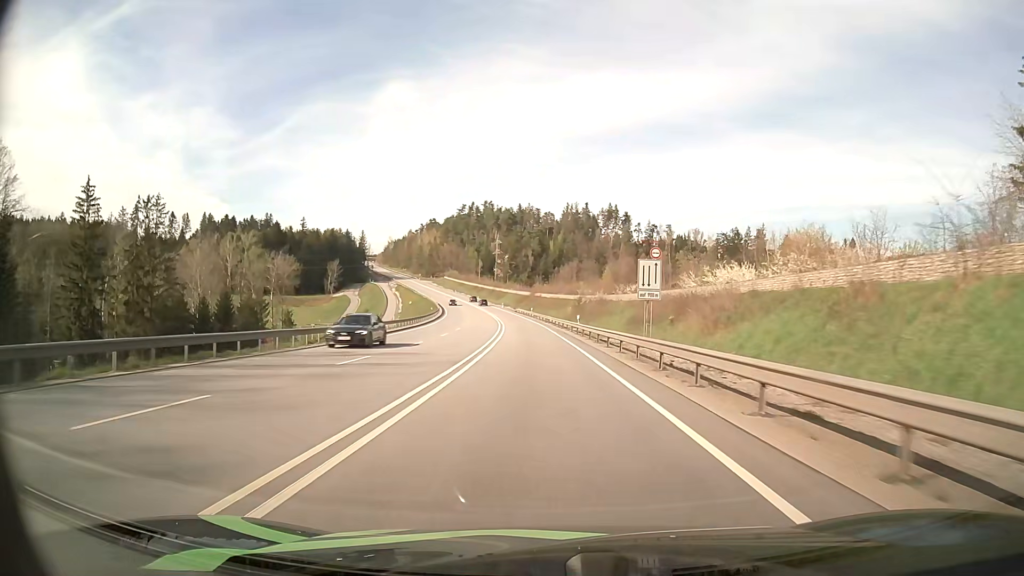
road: primary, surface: asphalt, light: Day
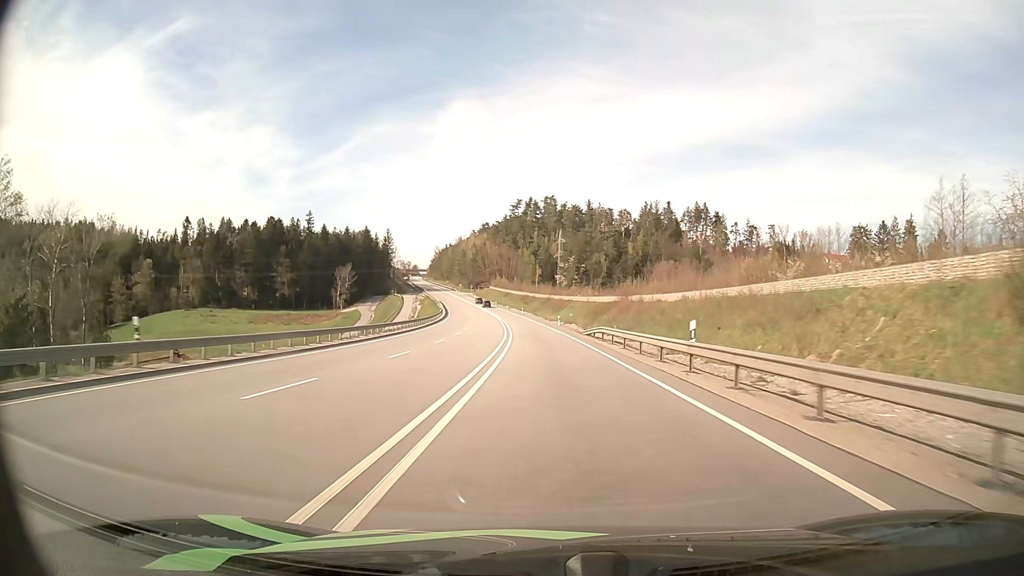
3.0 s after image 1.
(-4.5, +80.3) m; -6°
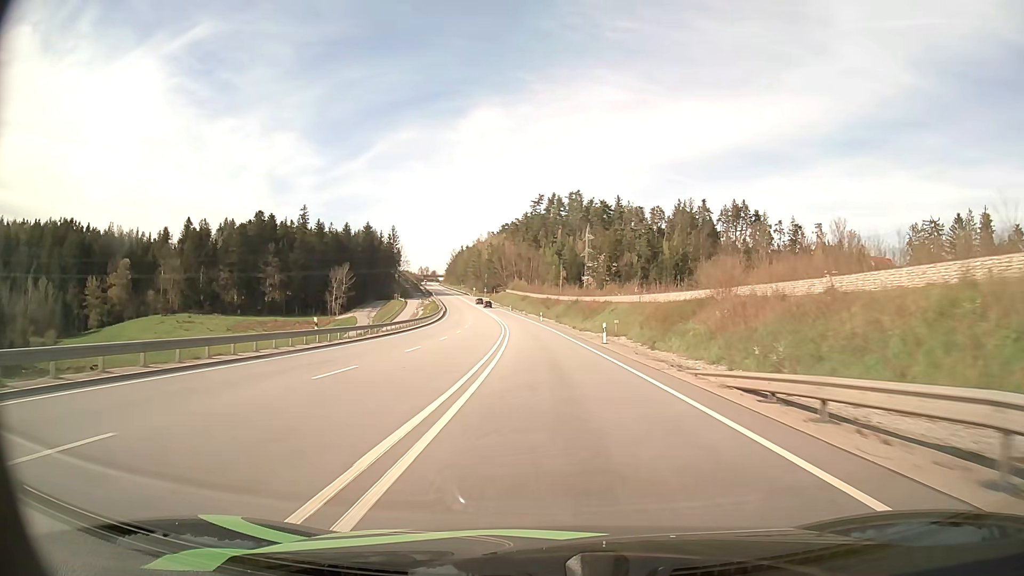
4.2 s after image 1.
(-0.6, +32.1) m; -2°
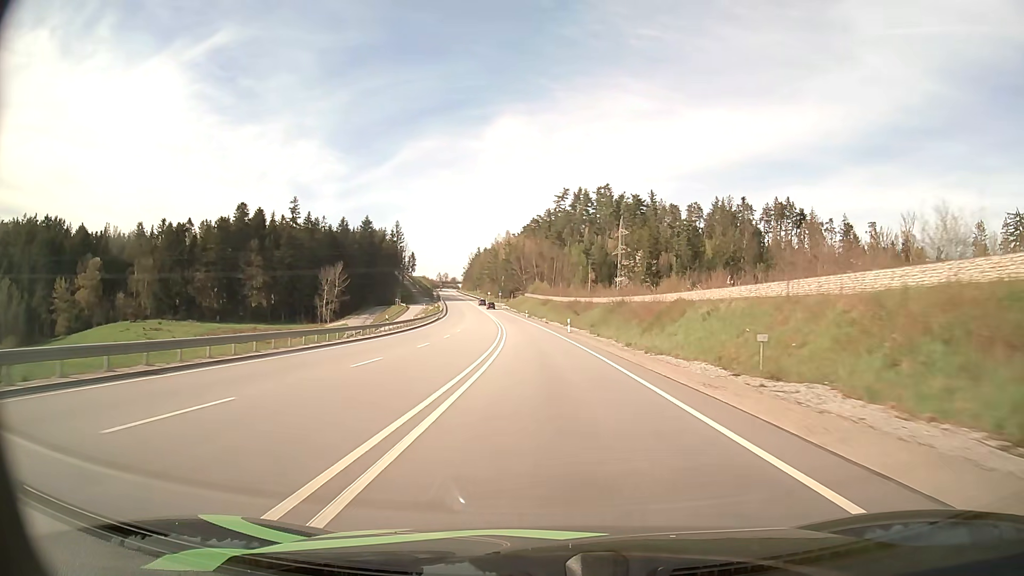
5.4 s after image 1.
(-0.6, +32.1) m; -2°
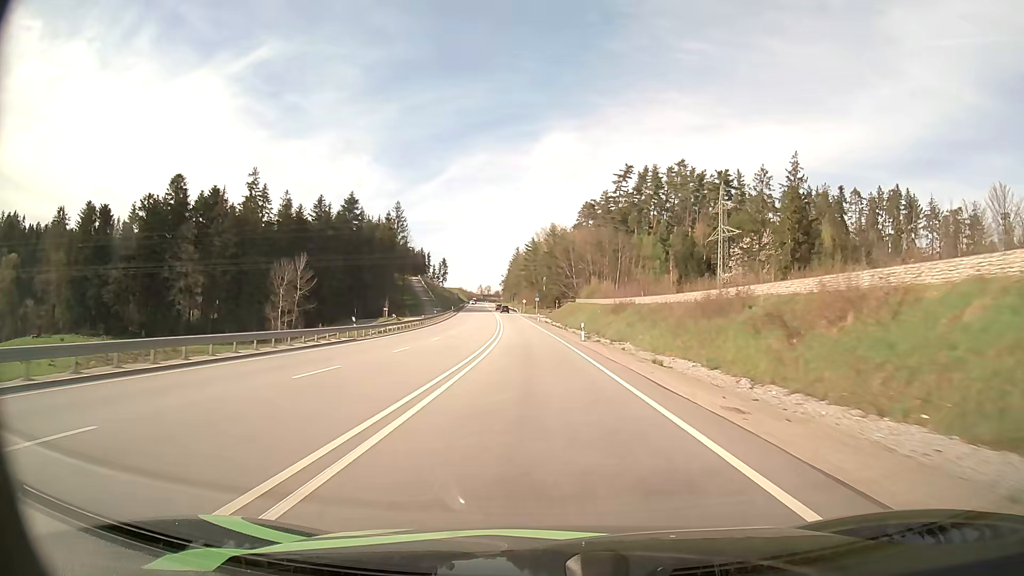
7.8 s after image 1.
(-2.3, +63.9) m; -4°
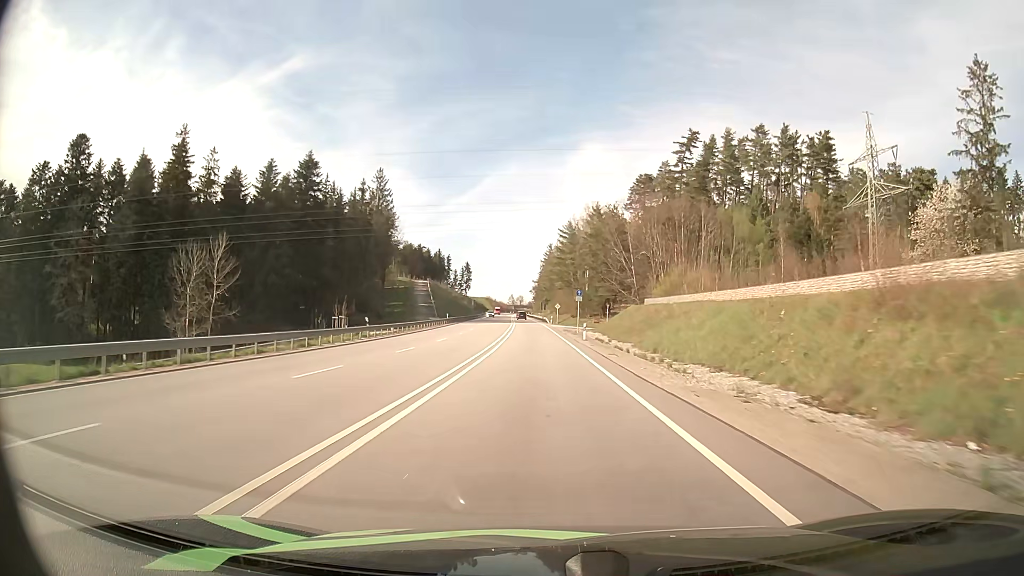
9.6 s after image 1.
(-1.3, +47.8) m; -3°
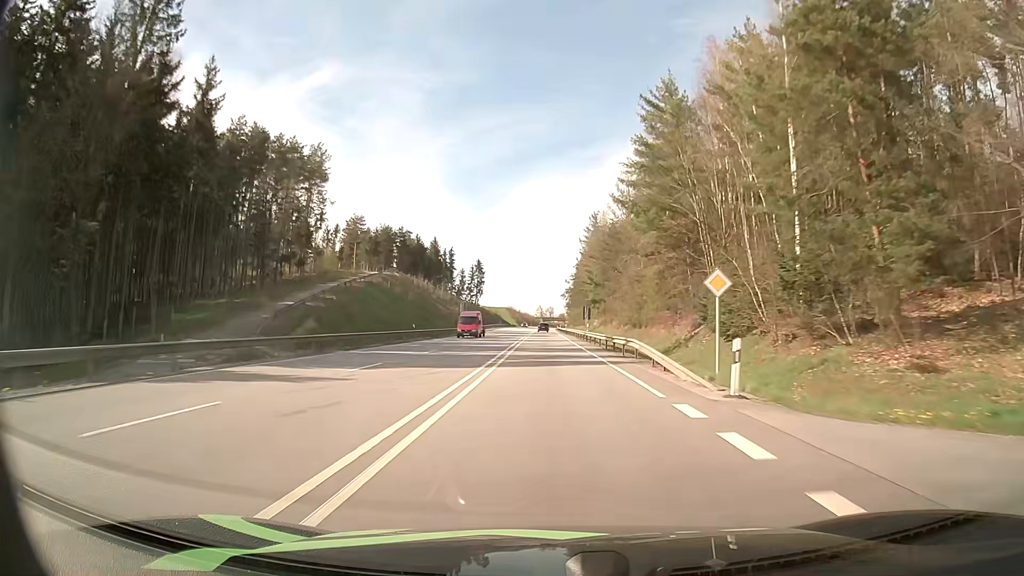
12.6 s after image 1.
(-2.5, +80.7) m; -3°
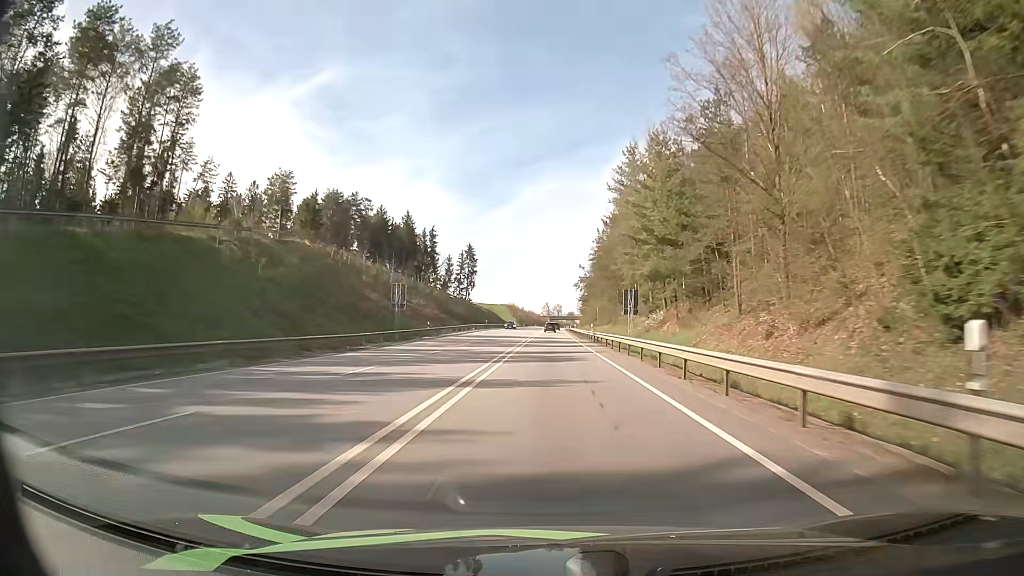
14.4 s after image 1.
(-0.1, +49.1) m; 0°
(0, +10) (0, +20) (0, +30) (0, +40) (0, +50) (0, +60) (0, +70) (0, +80) (0, +90) (0, +100) m
